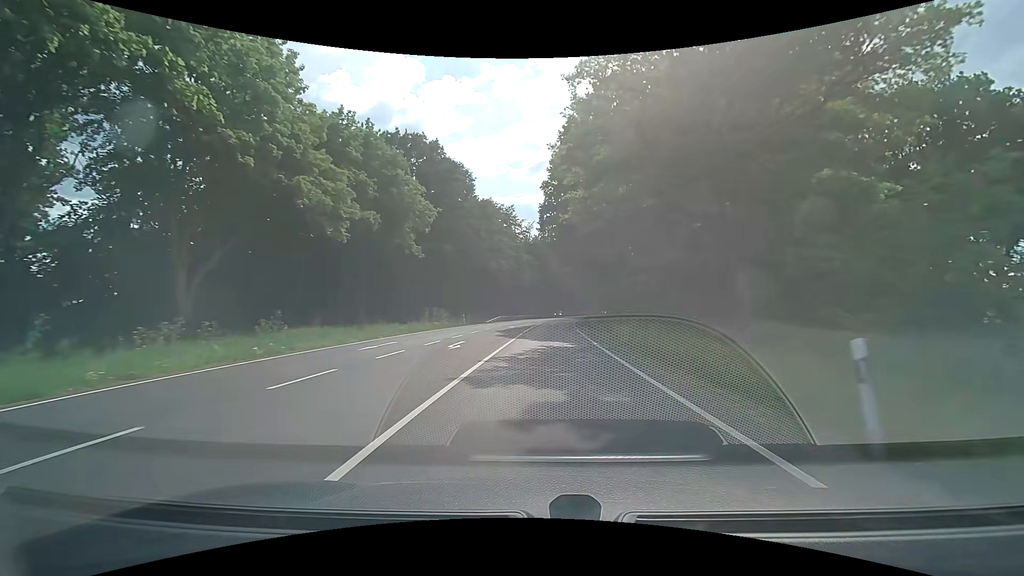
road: primary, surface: asphalt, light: Day
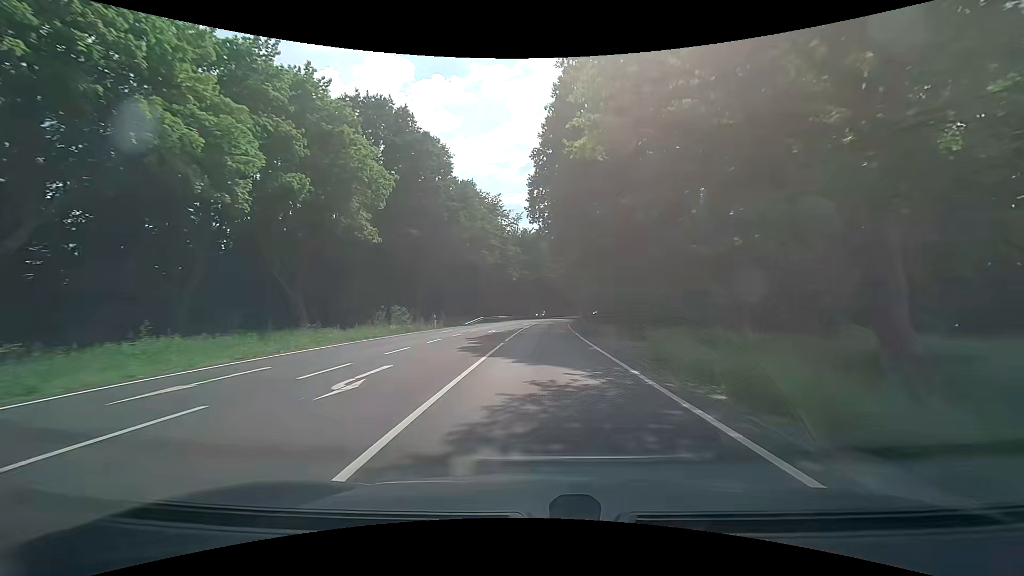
(+0.1, +10.5) m; +1°
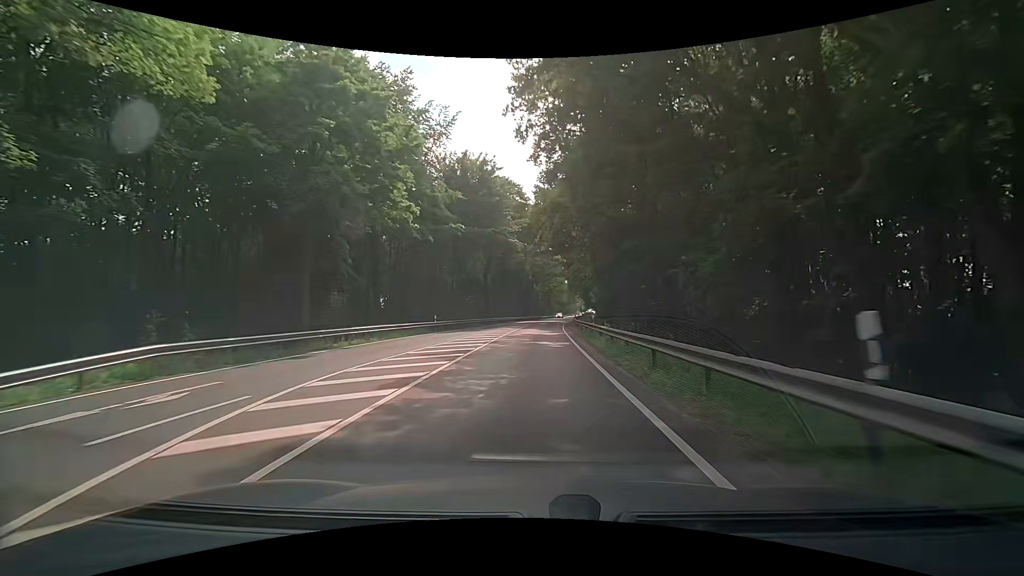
(+2.0, +52.3) m; +4°
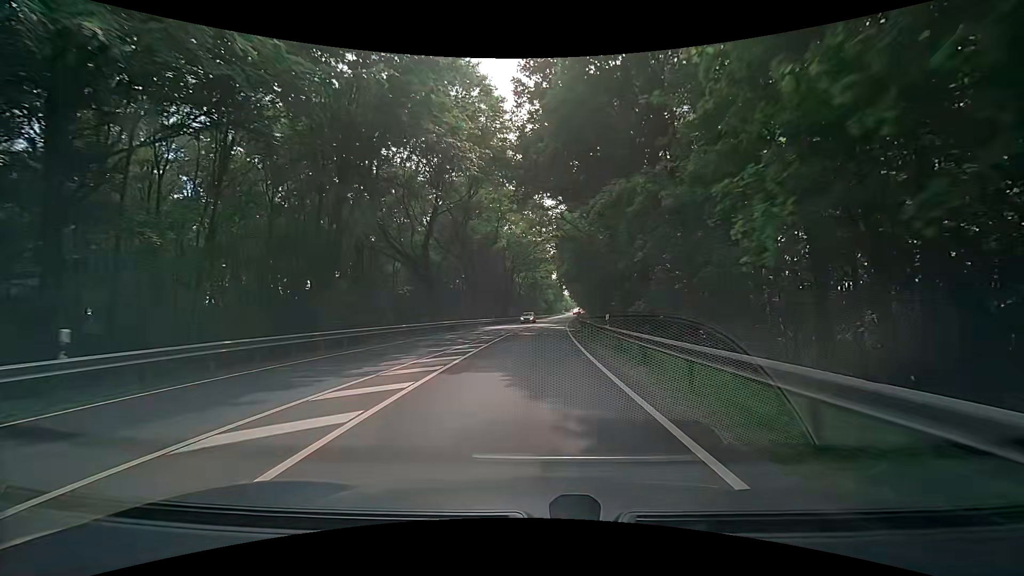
(+0.4, +31.3) m; +2°
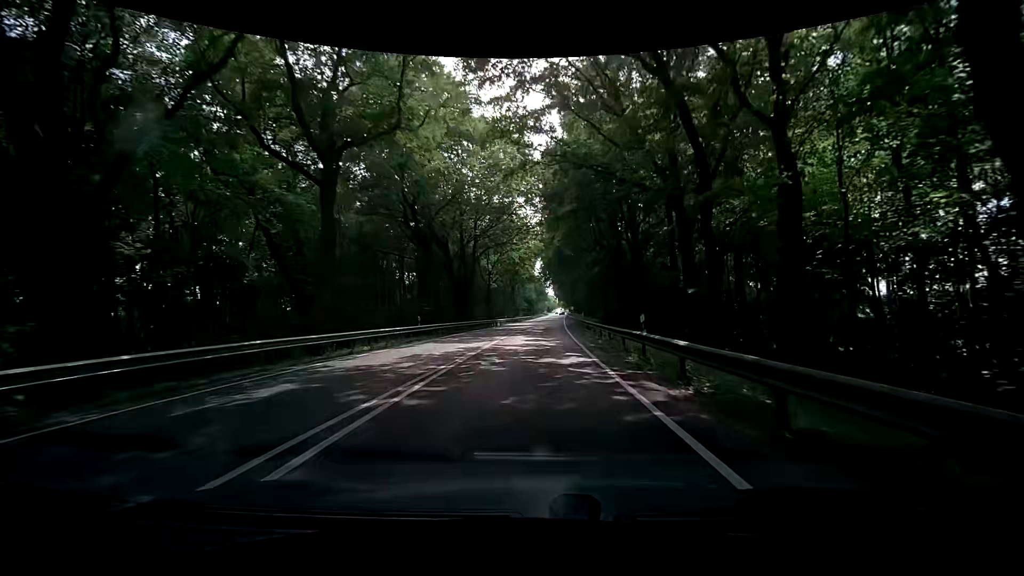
(+0.8, +31.3) m; +3°
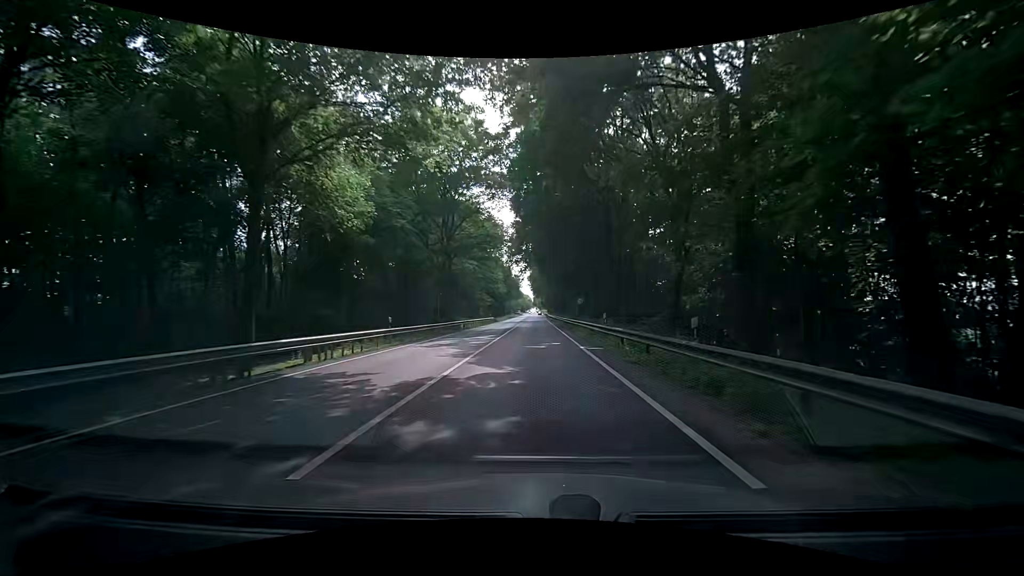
(+0.8, +52.3) m; +2°
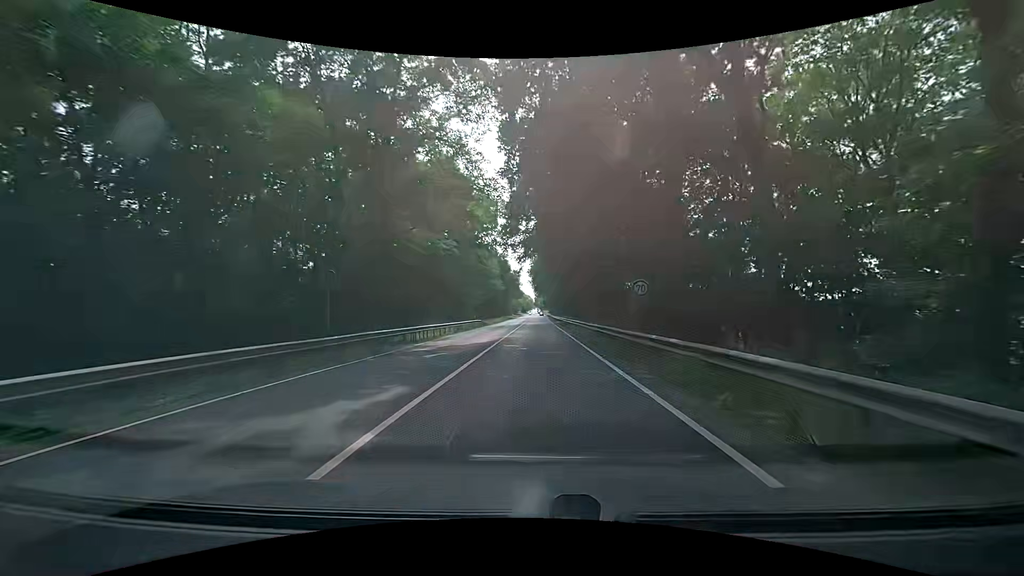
(0.0, +21.0) m; 0°
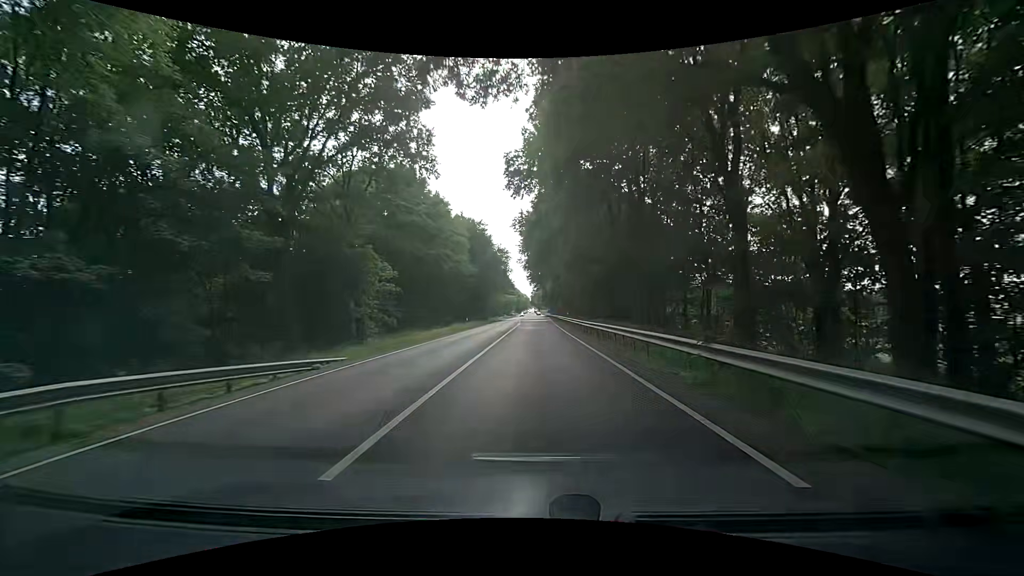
(+0.4, +52.5) m; +2°
(0, +10) (0, +20) (0, +30) (-1, +40) (-1, +50) (-1, +60) (-1, +70) (-1, +80) (-1, +90) (-1, +100) m
